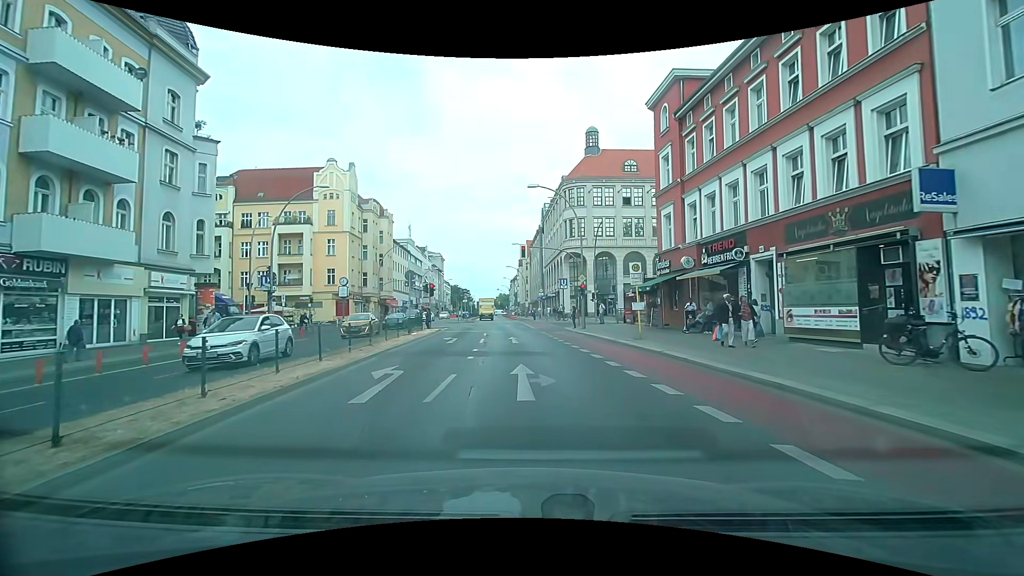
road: primary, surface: asphalt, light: Day
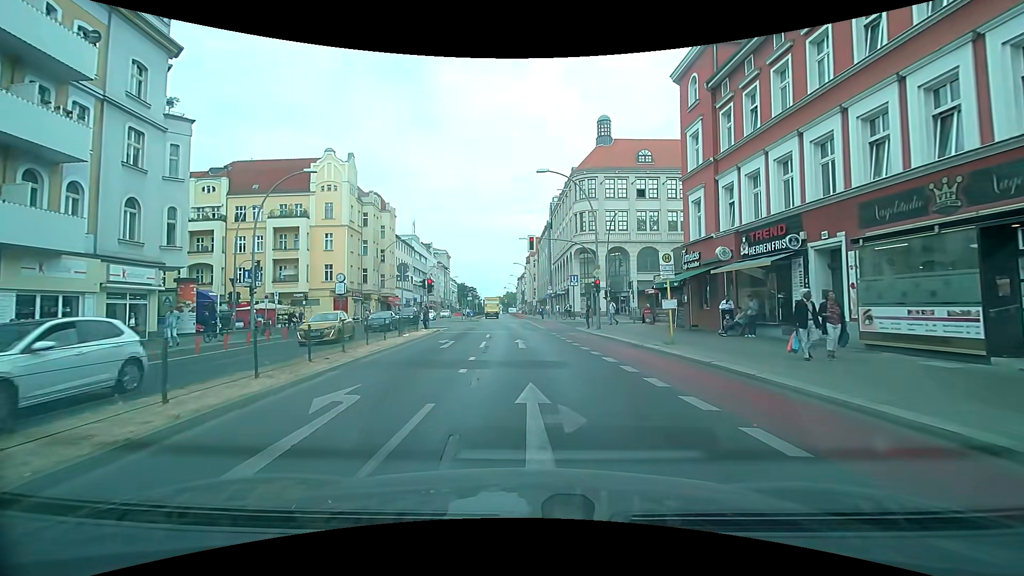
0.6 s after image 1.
(0.0, +3.3) m; 0°
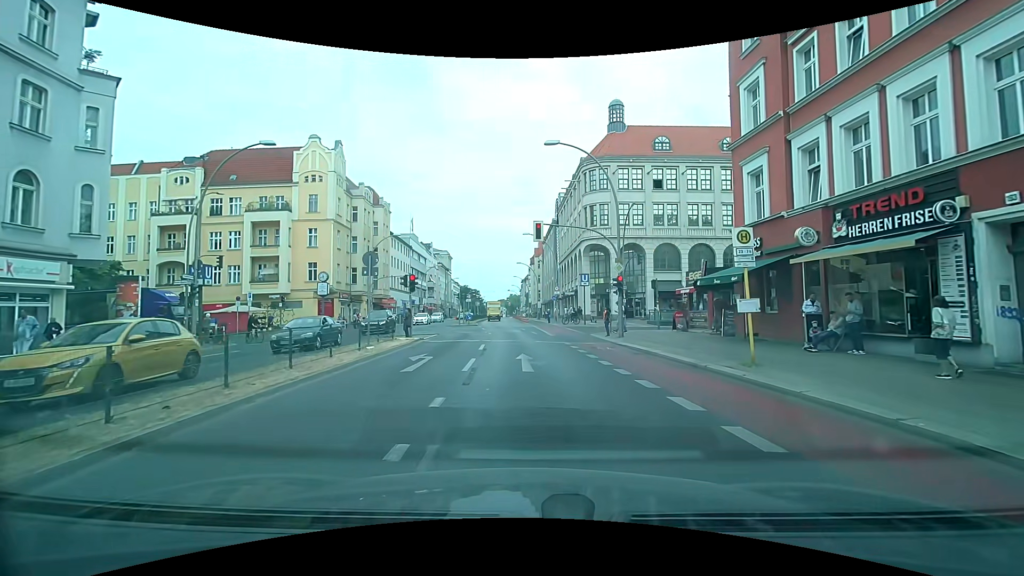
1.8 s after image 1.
(0.0, +5.7) m; 0°
